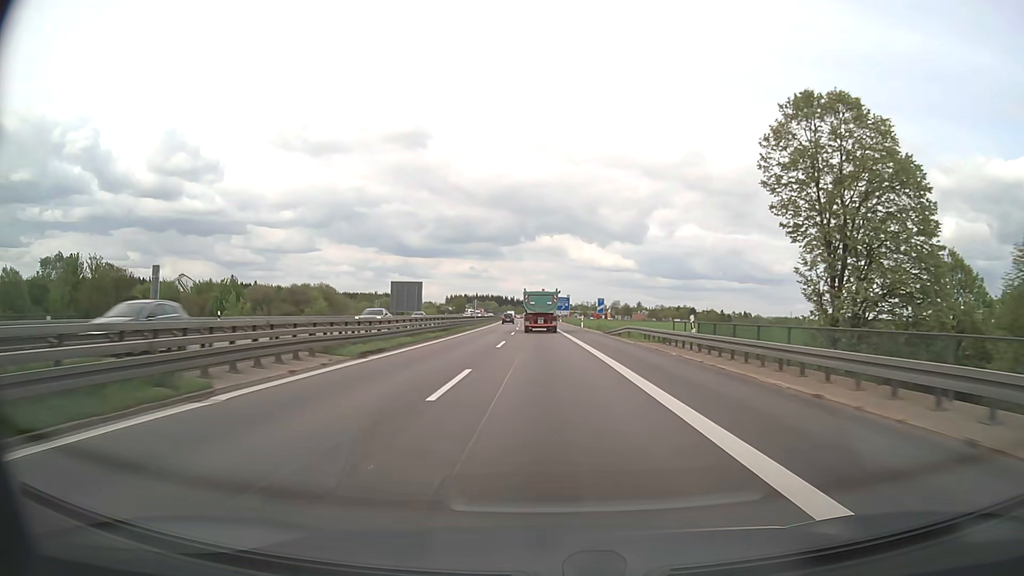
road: motorway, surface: asphalt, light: Day
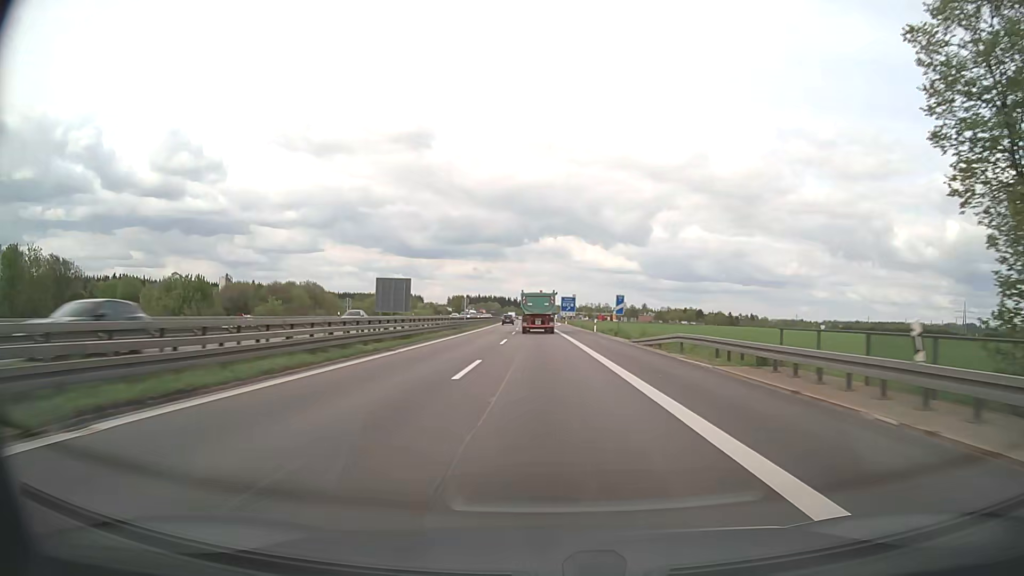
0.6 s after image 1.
(0.0, +14.4) m; 0°
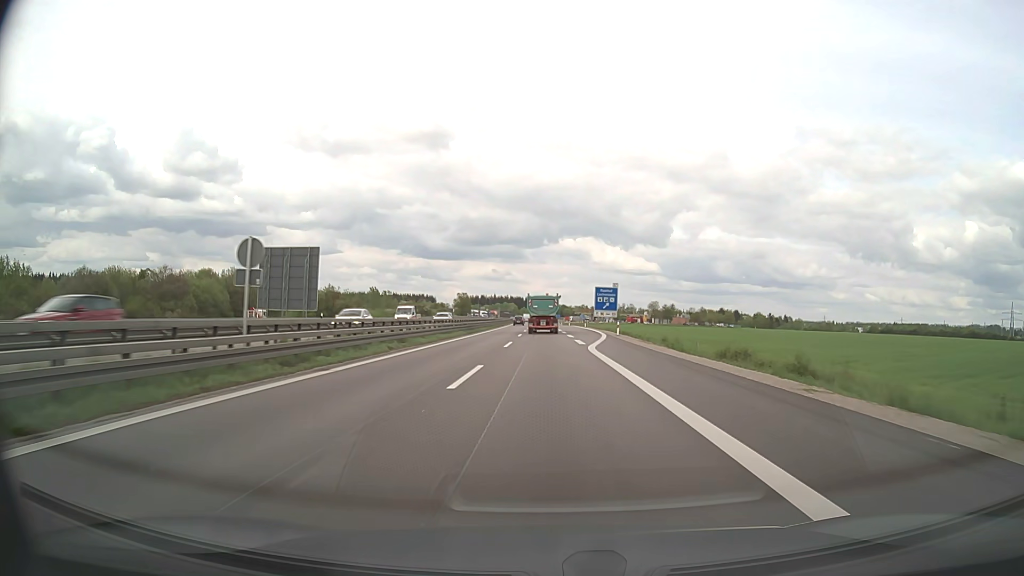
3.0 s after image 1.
(-0.8, +56.1) m; -2°
(0, +10) (0, +20) (0, +30) (0, +40) (0, +50) (0, +60) (0, +70) (-1, +80) (-1, +90) (-1, +100) m
